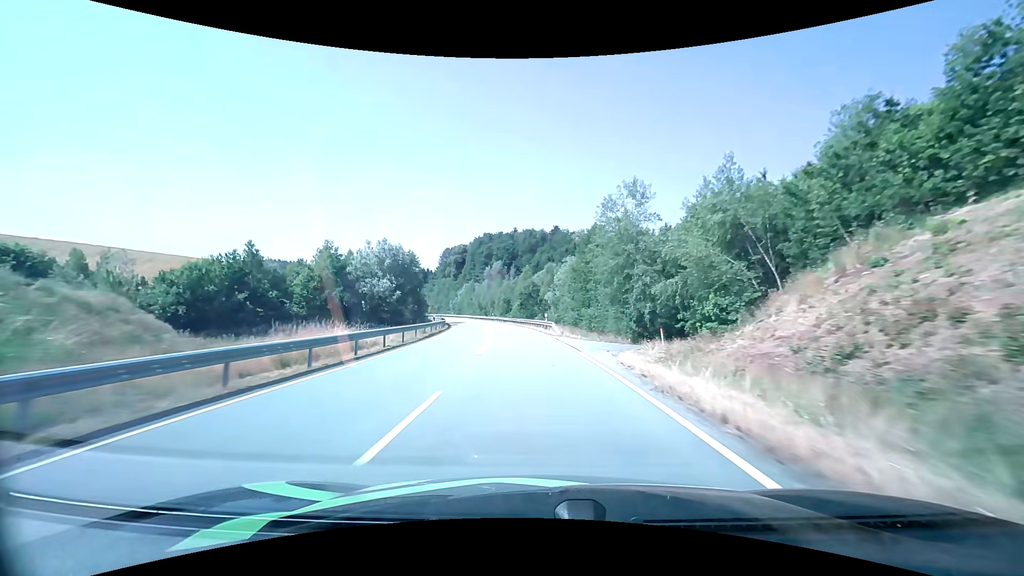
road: secondary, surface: asphalt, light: Day
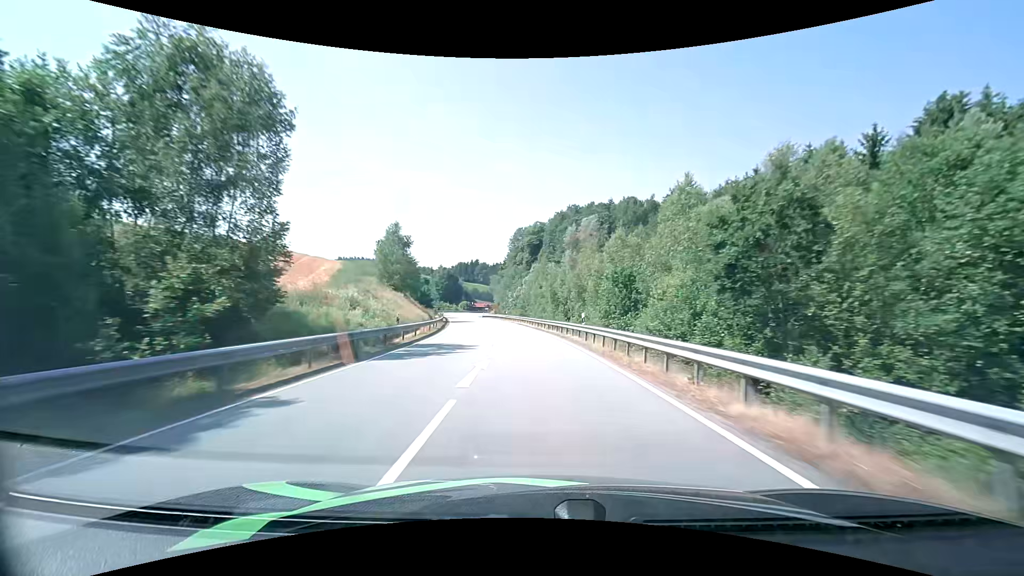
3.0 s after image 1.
(-5.6, +61.7) m; -10°
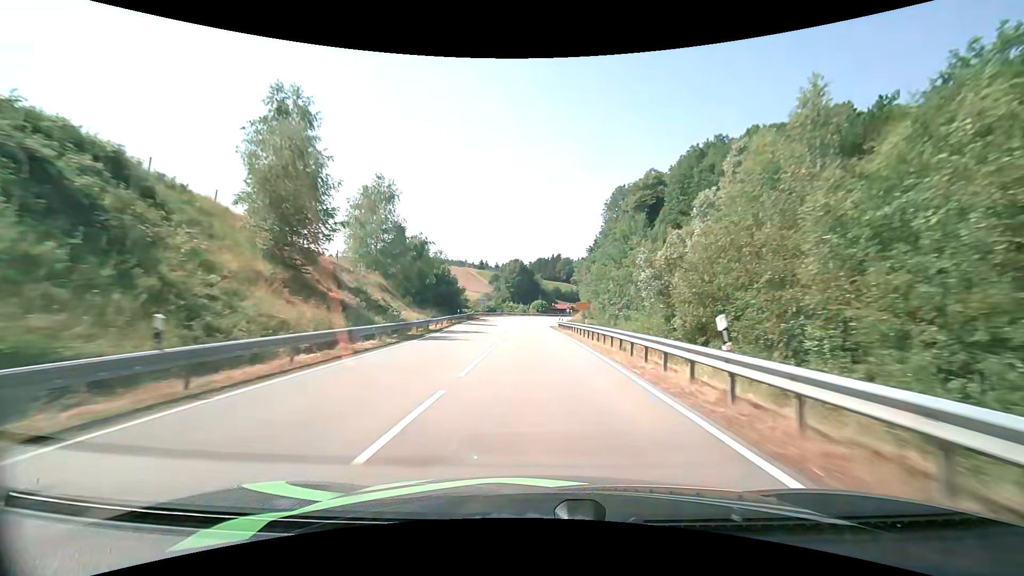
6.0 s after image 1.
(-6.3, +65.1) m; -10°
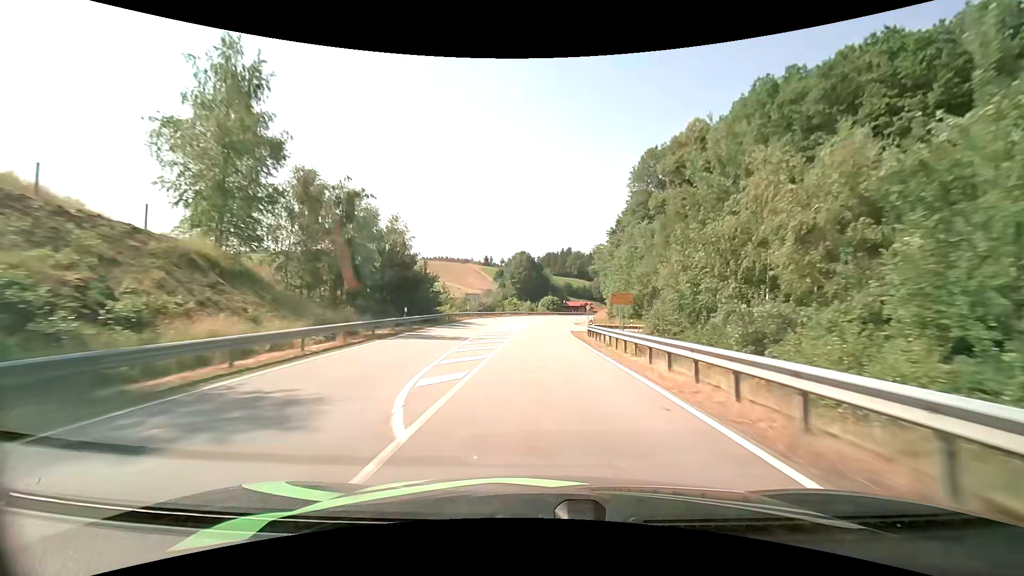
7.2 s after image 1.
(-0.4, +25.7) m; -1°
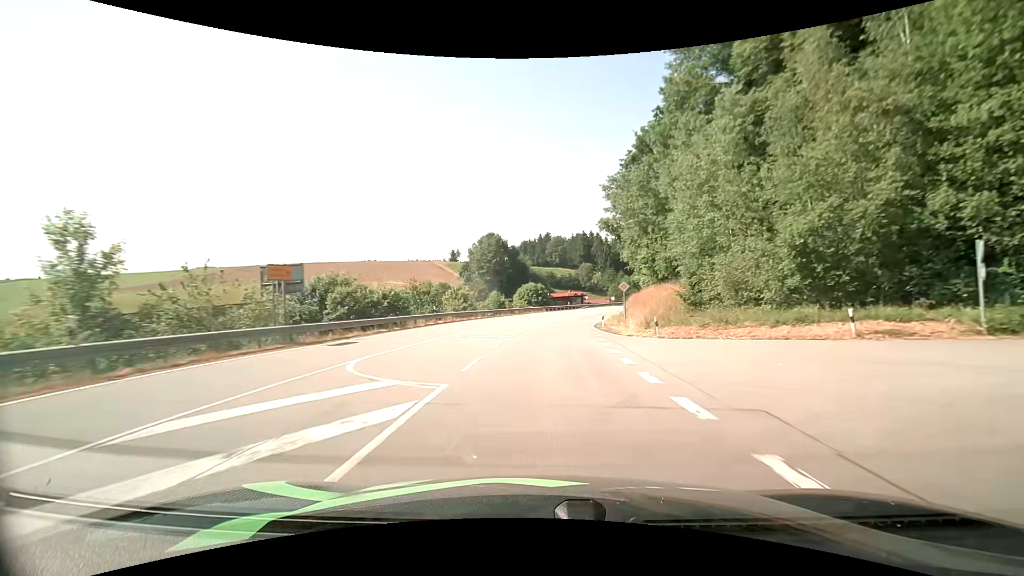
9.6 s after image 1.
(+0.9, +48.7) m; +2°
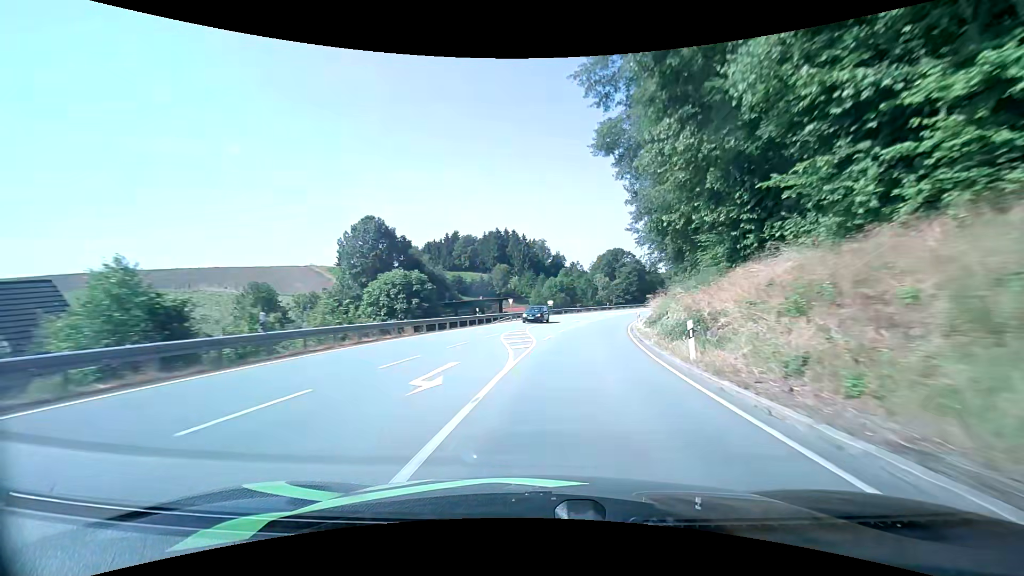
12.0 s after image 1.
(+2.7, +45.9) m; +9°
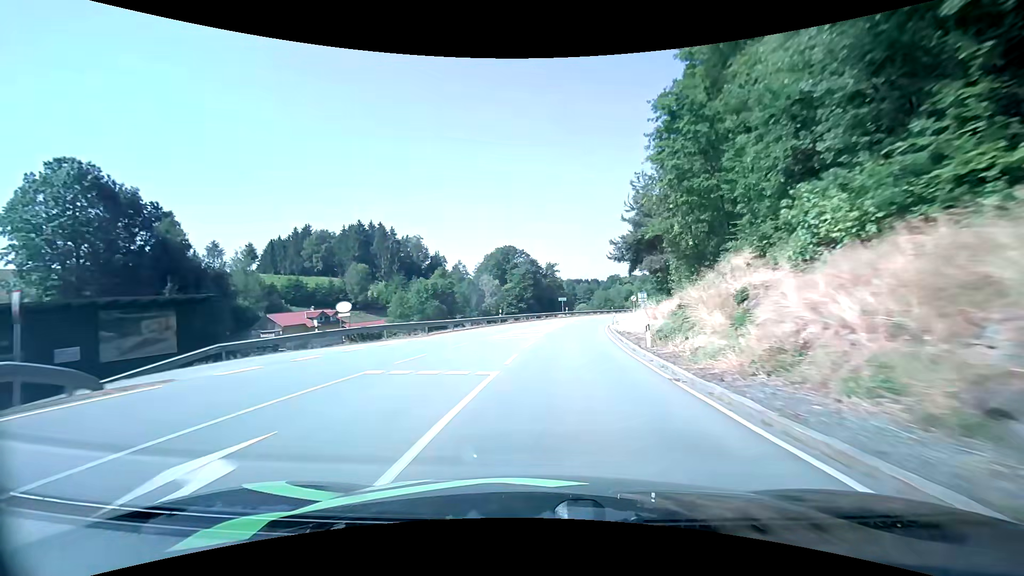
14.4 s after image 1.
(+5.6, +44.7) m; +13°
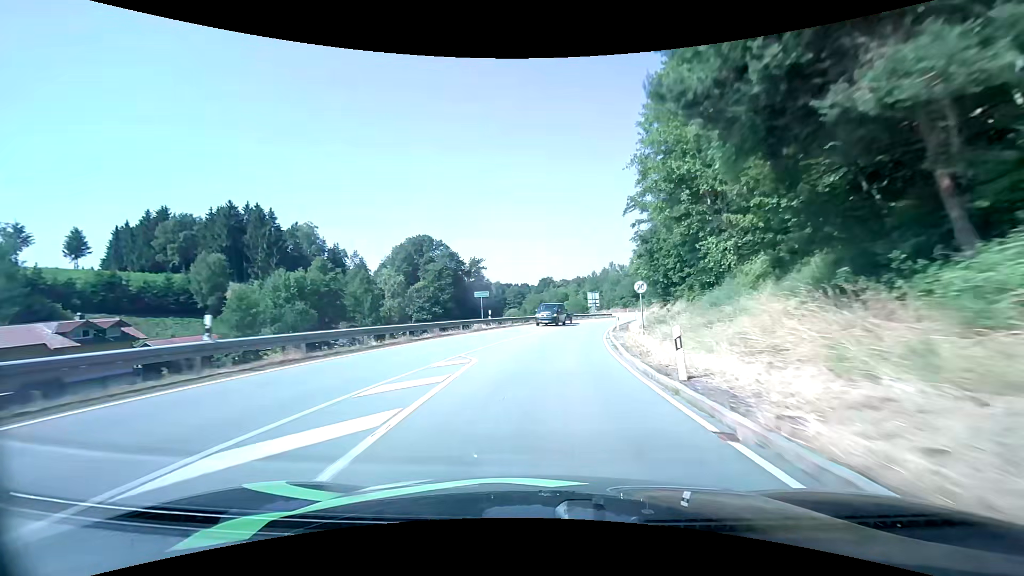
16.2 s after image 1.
(+2.3, +33.8) m; +8°
(0, +10) (+1, +20) (+2, +30) (+4, +40) (+6, +50) (+9, +59) (+11, +69) (+14, +78) (+17, +88) (+20, +98) m
